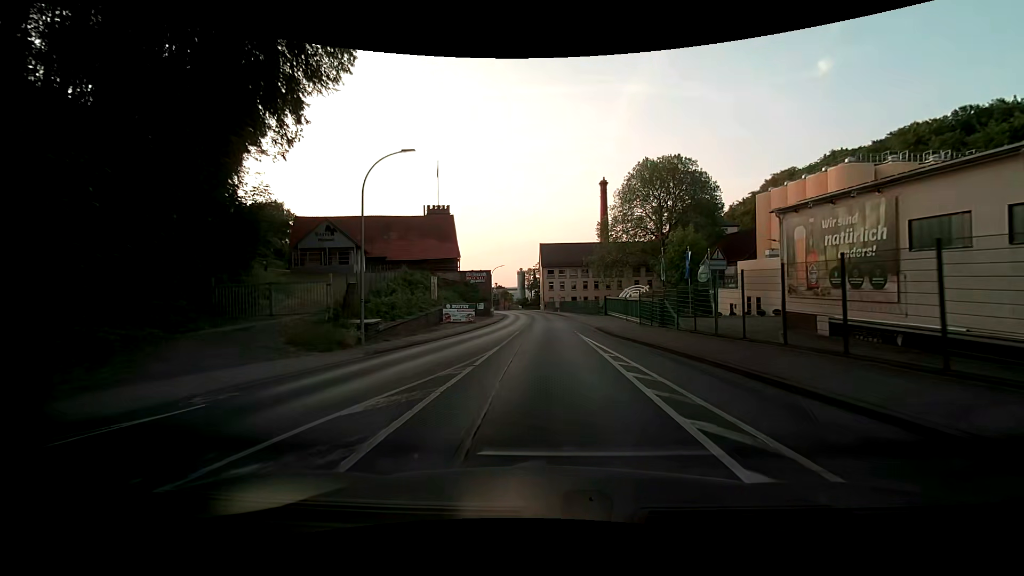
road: primary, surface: asphalt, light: Day
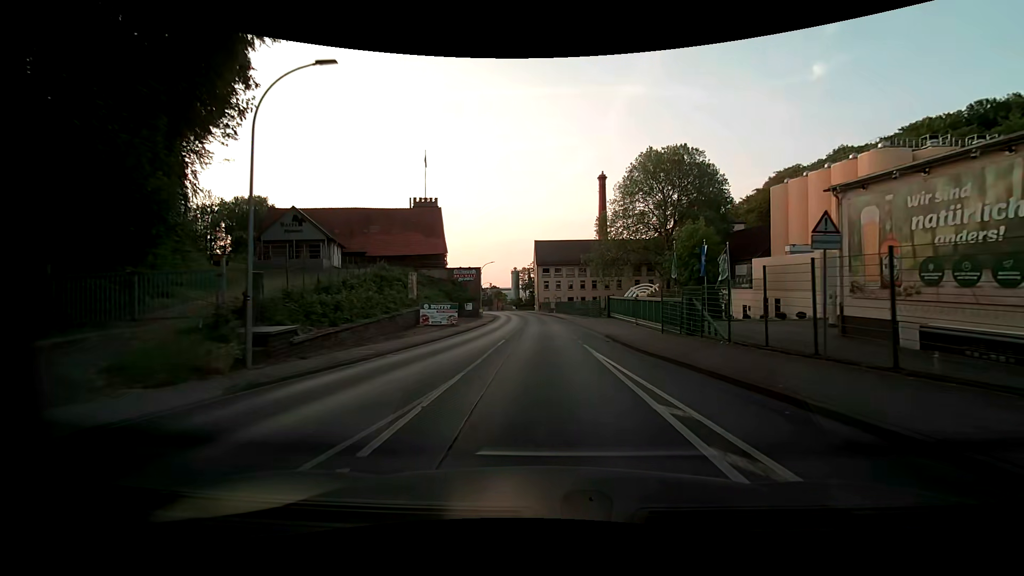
(0.0, +7.1) m; 0°
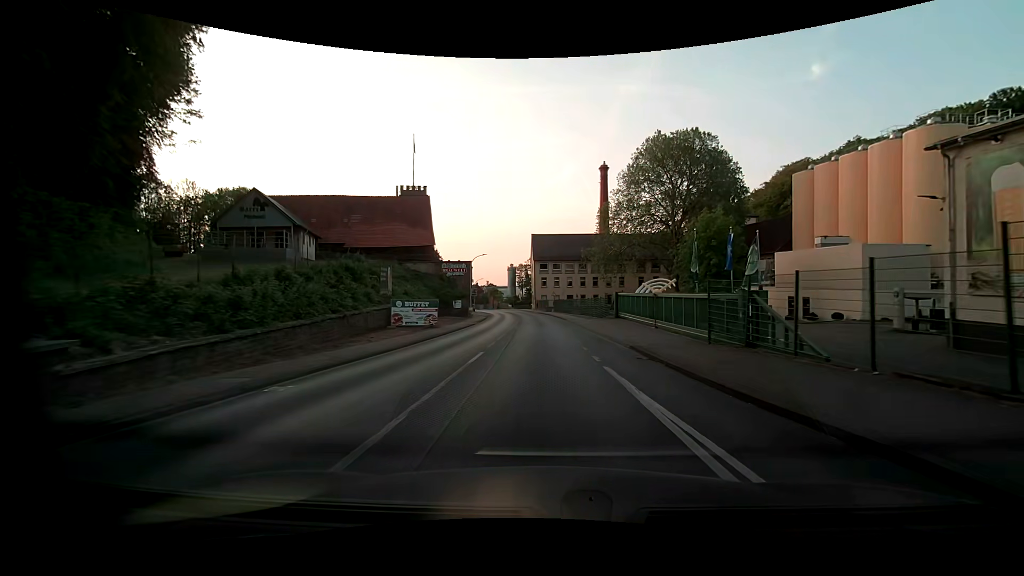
(0.0, +7.1) m; +1°
(0, +10) (0, +20) (-1, +30) (-1, +40) (-1, +50) (-2, +60) (-2, +70) (-3, +80) (-4, +90) (-6, +100) m
